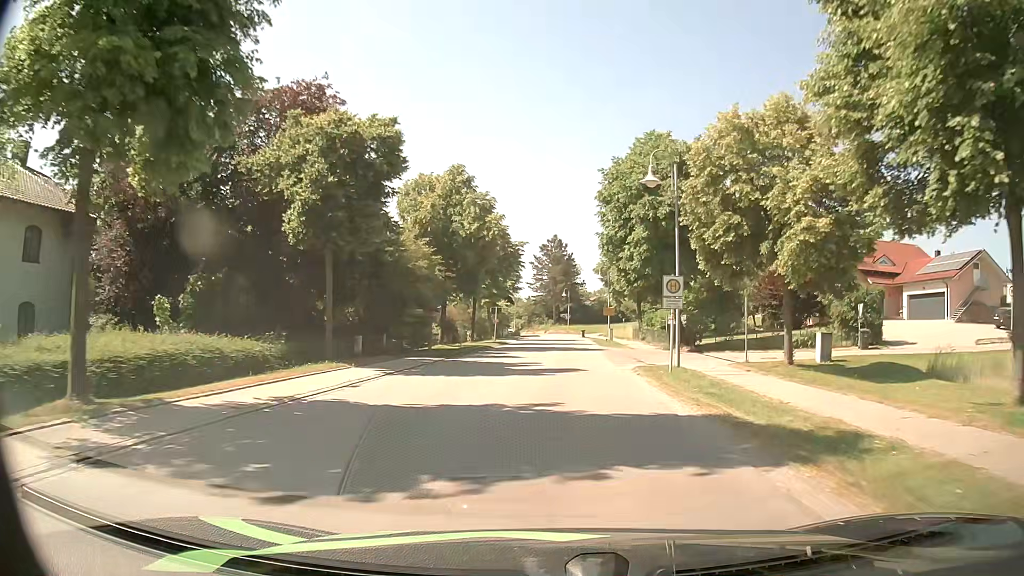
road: secondary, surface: asphalt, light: Day
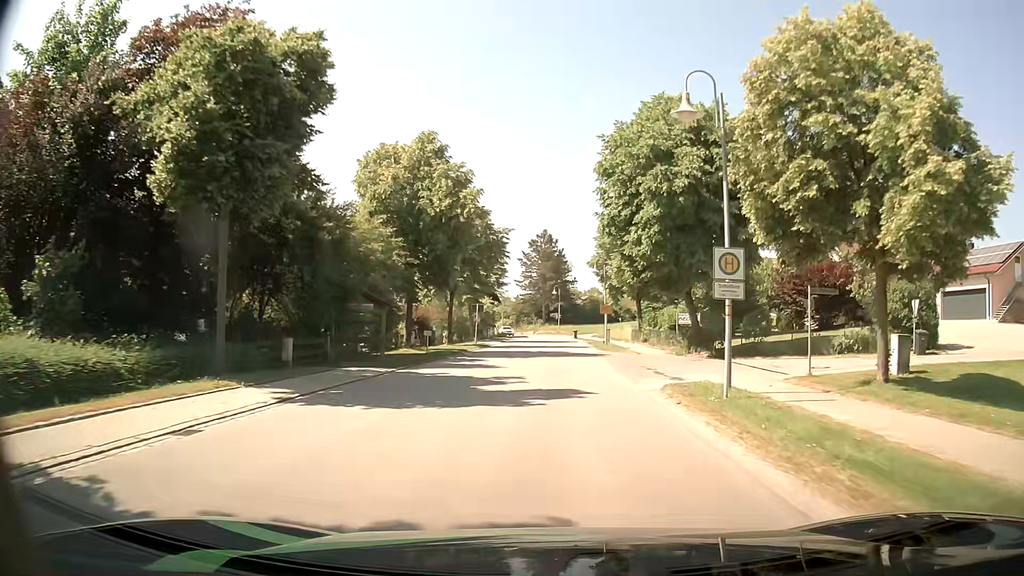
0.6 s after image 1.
(+0.1, +7.1) m; +1°
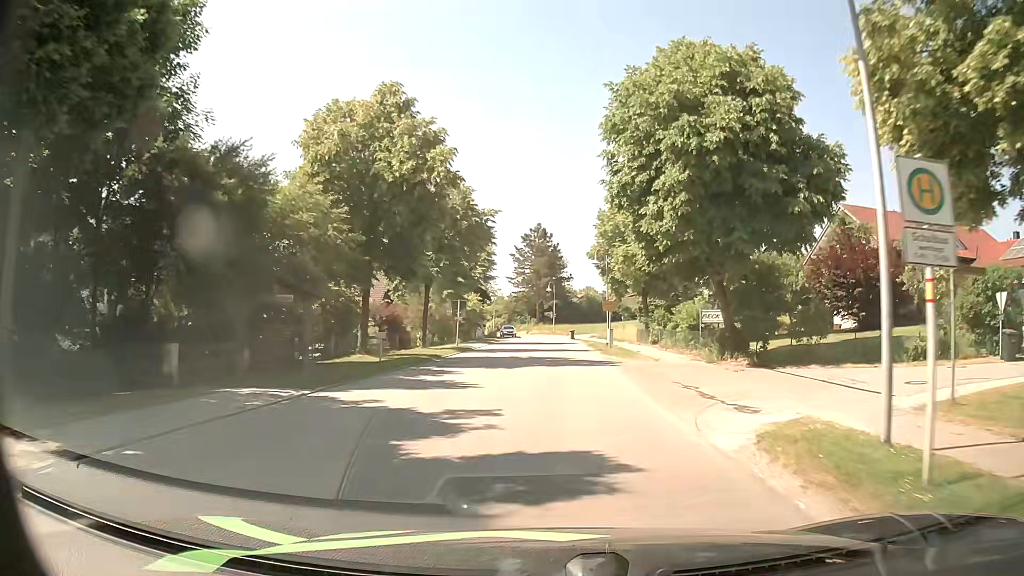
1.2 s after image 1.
(0.0, +7.2) m; 0°
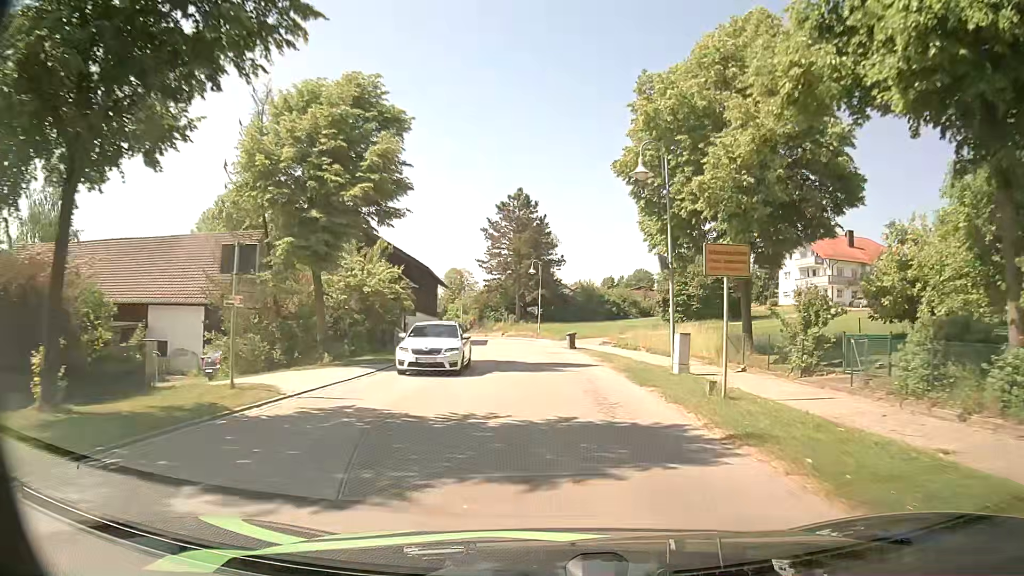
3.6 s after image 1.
(+0.4, +29.2) m; +1°
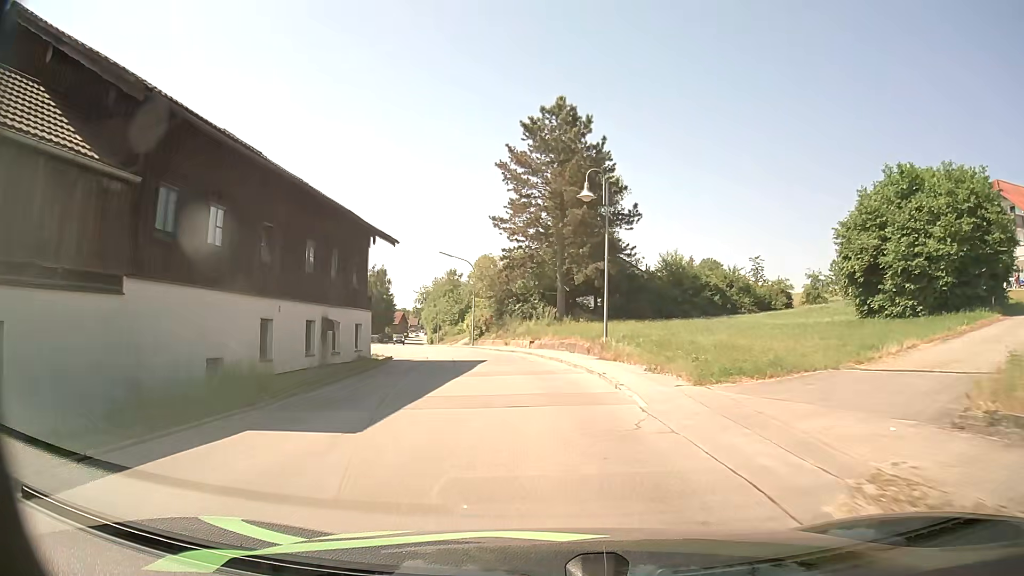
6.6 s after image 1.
(-0.8, +35.7) m; -4°
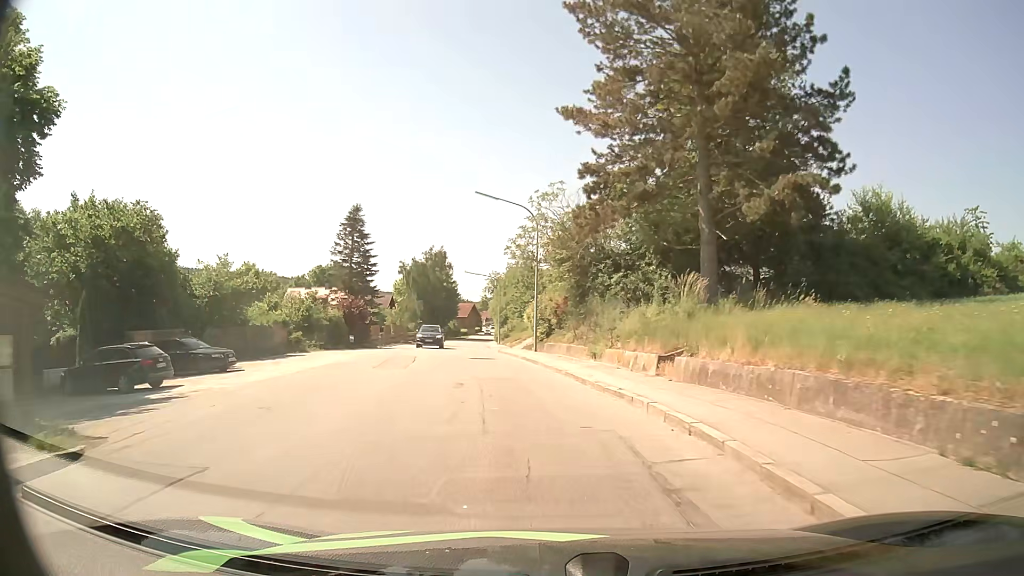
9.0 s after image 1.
(-1.4, +26.0) m; -7°
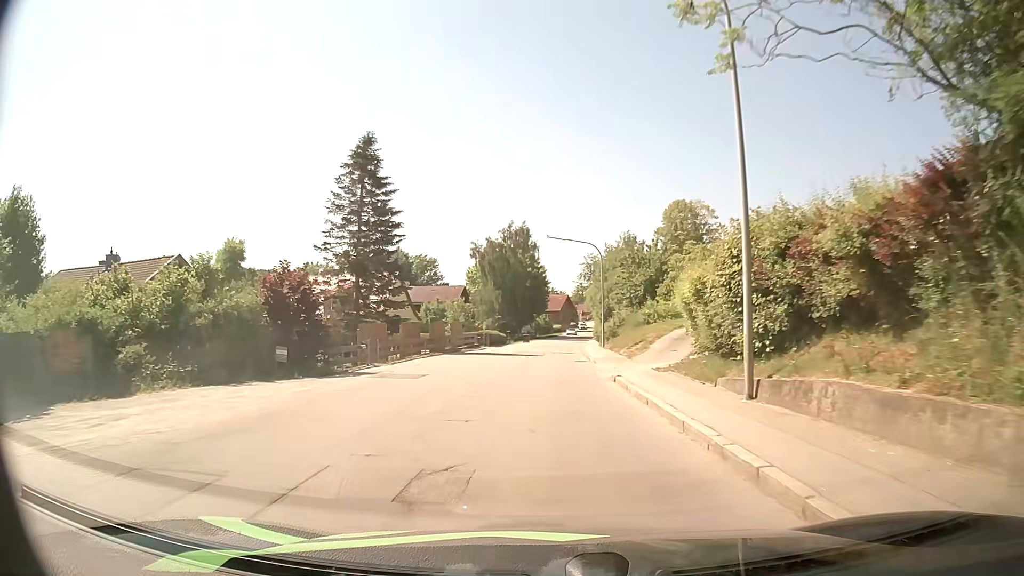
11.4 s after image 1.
(-2.1, +25.4) m; -9°
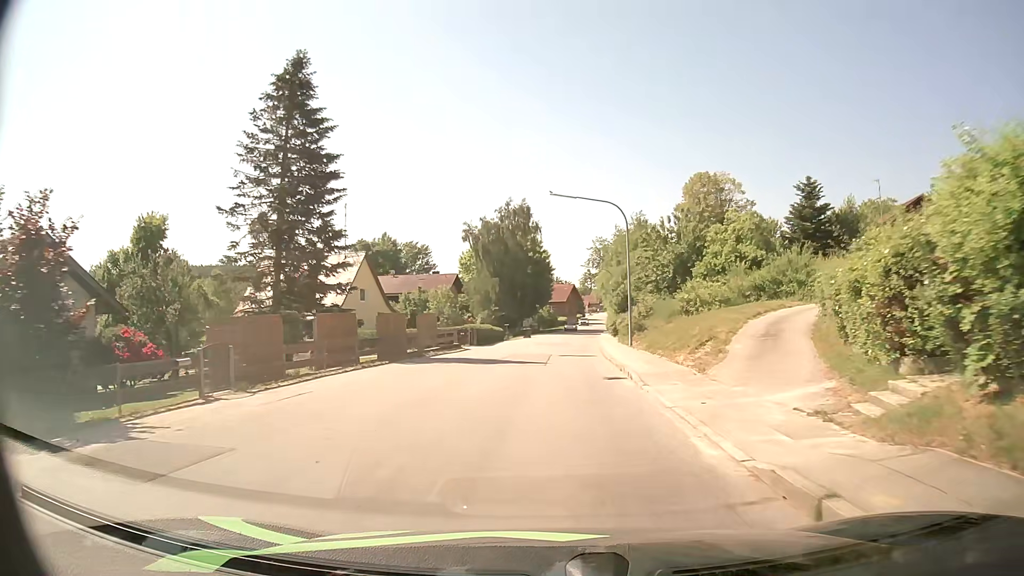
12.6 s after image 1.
(+0.1, +12.9) m; 0°
(0, +10) (0, +20) (+1, +30) (+1, +40) (+2, +50) (+3, +60) (+4, +70) (+5, +80) (+5, +90) (+7, +100) m
